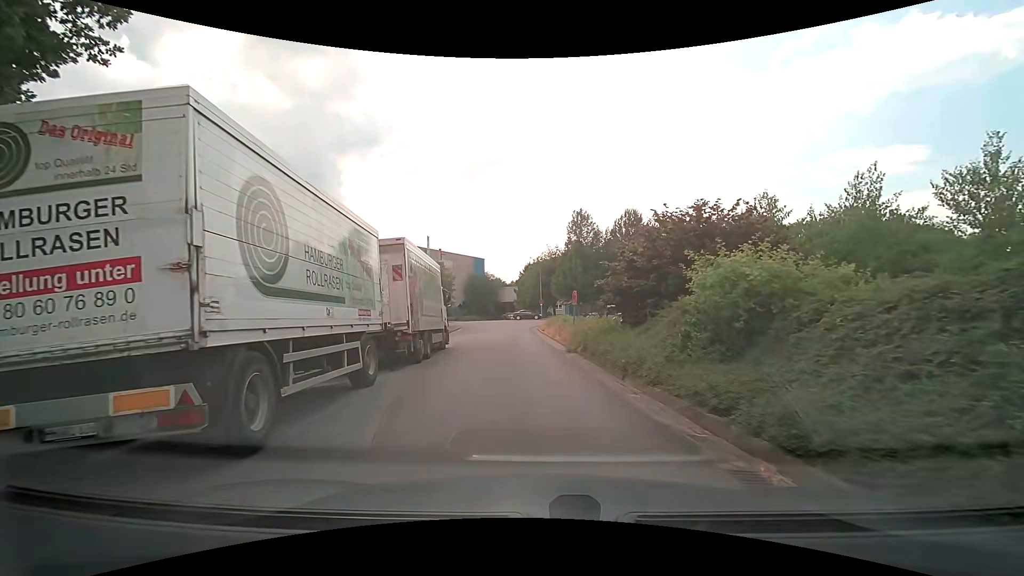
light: Day
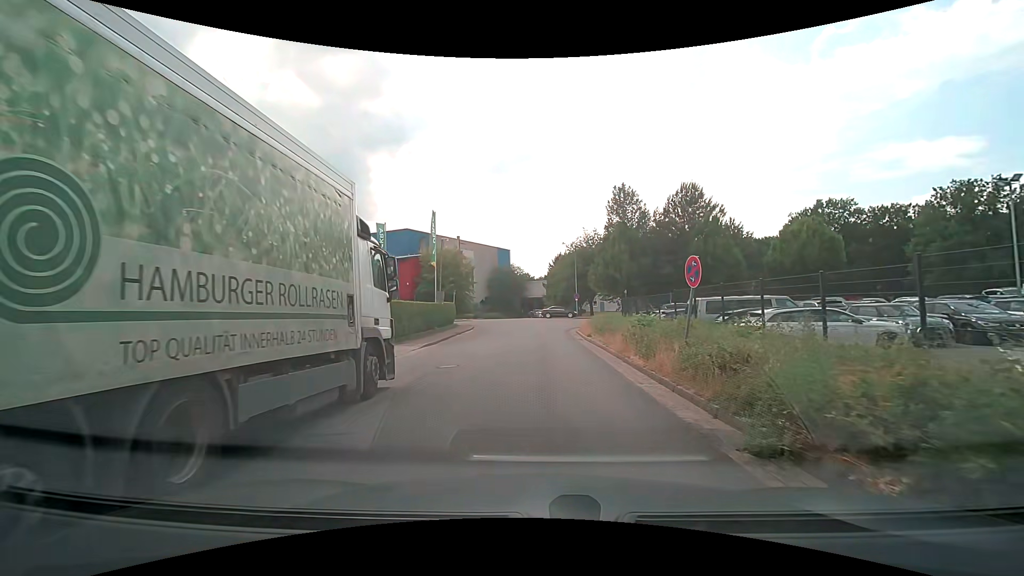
(-0.5, +12.9) m; -3°
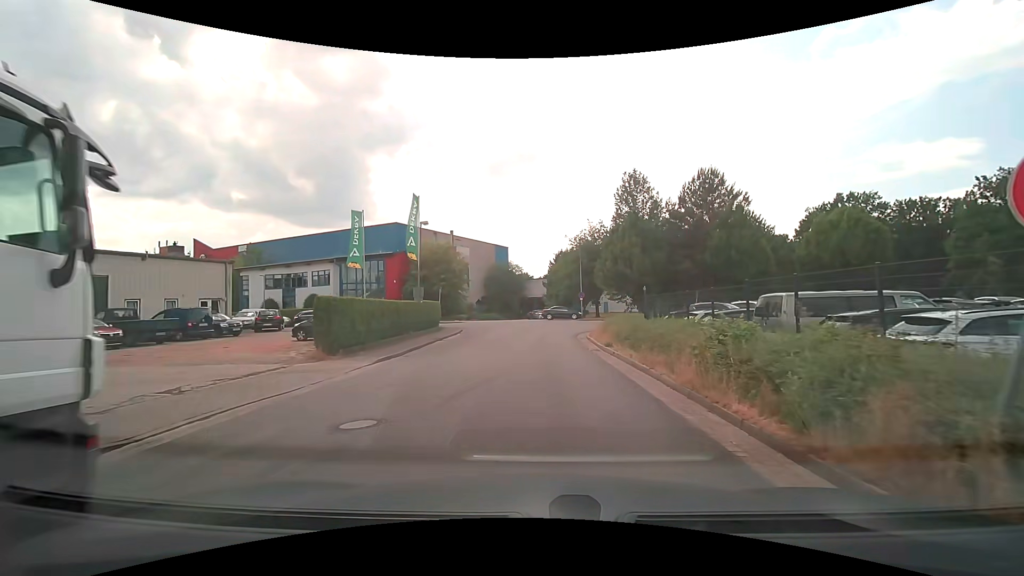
(0.0, +6.6) m; 0°
(0, +10) (0, +20) (+1, +30) (+2, +40) (-2, +48) (-12, +51) (-21, +54) (-31, +57) (-40, +60) (-50, +63) m
